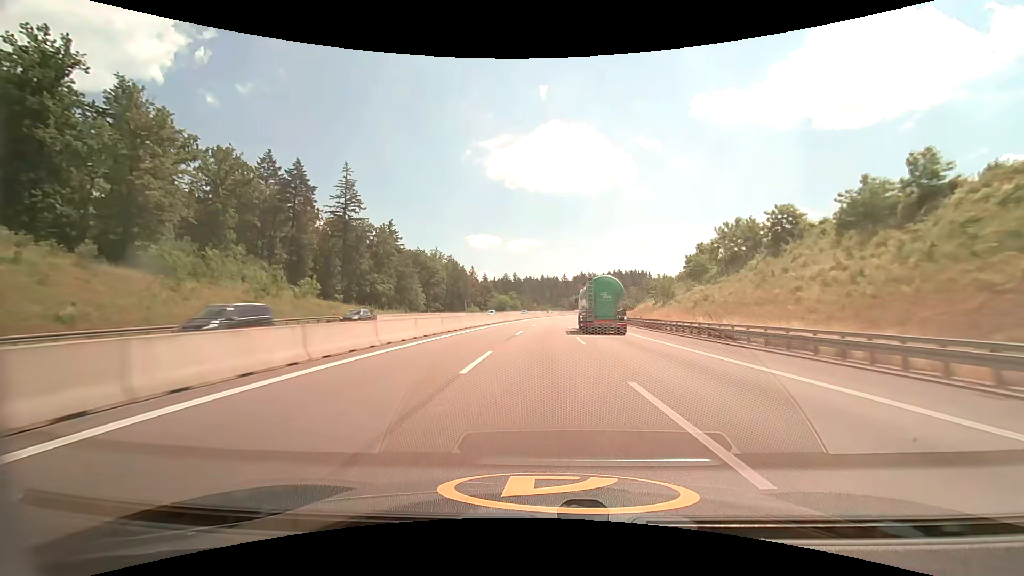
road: motorway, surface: asphalt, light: Day
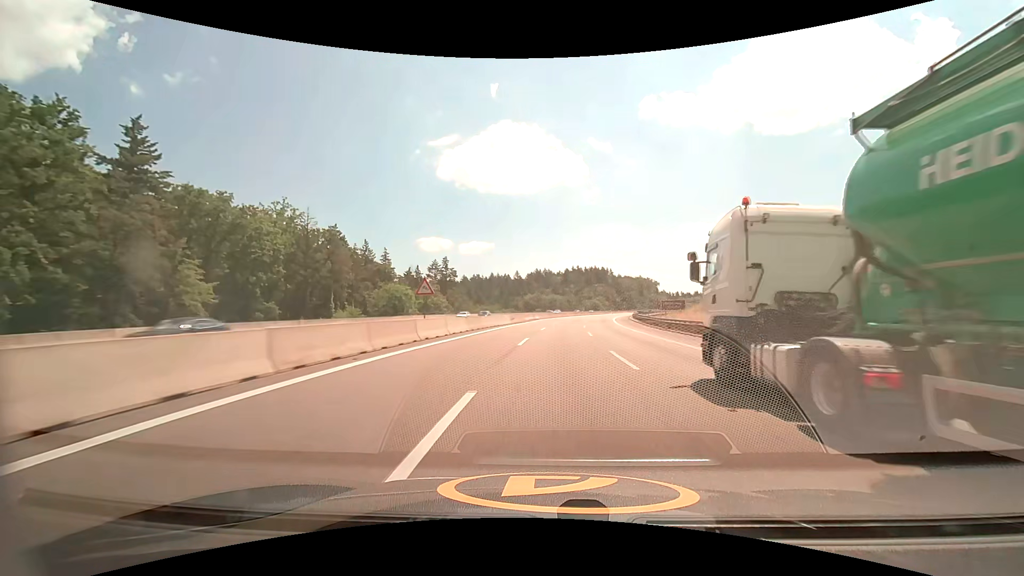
(+2.3, +80.1) m; +5°
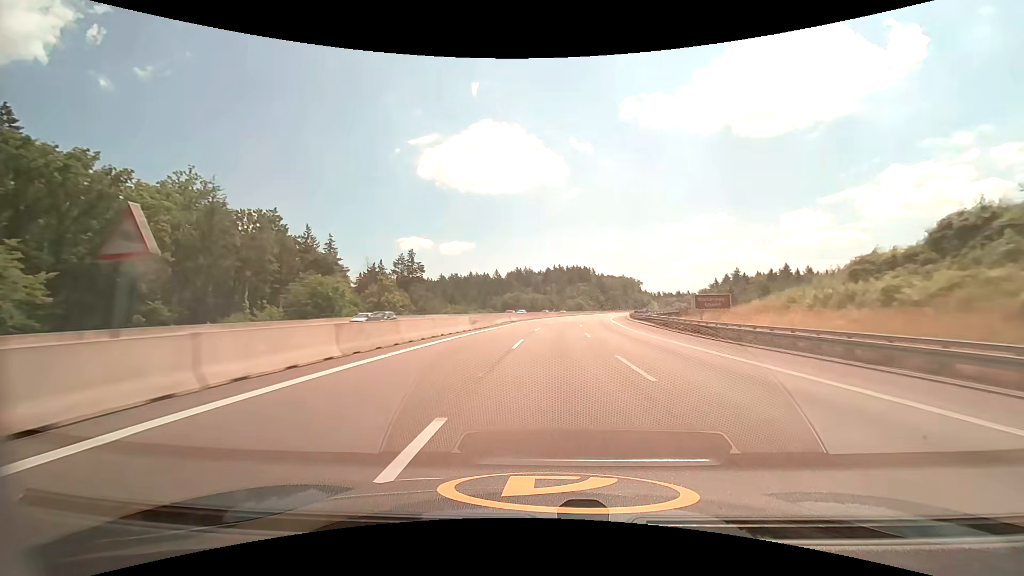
(+0.4, +19.9) m; +2°
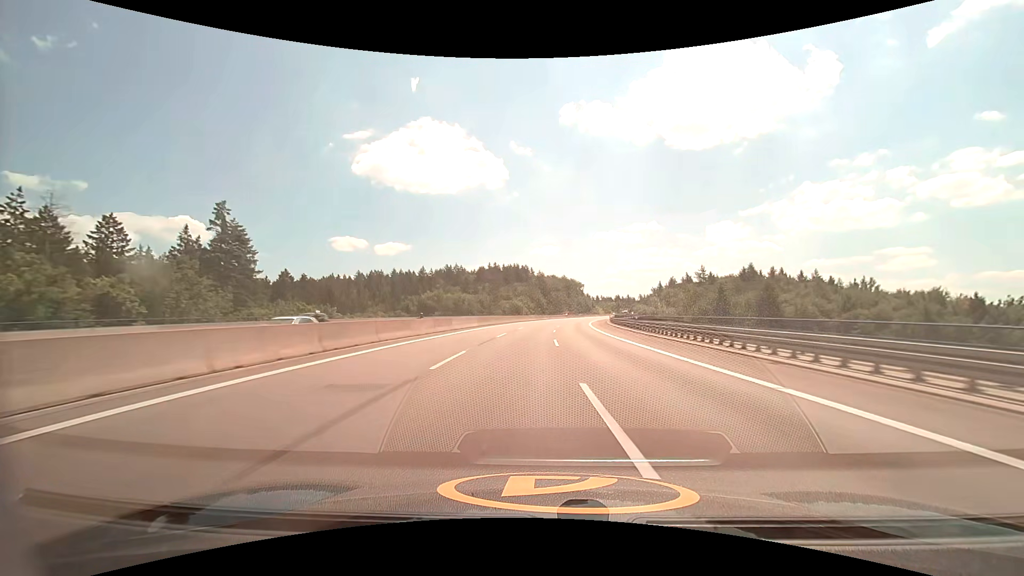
(+3.8, +59.4) m; +7°
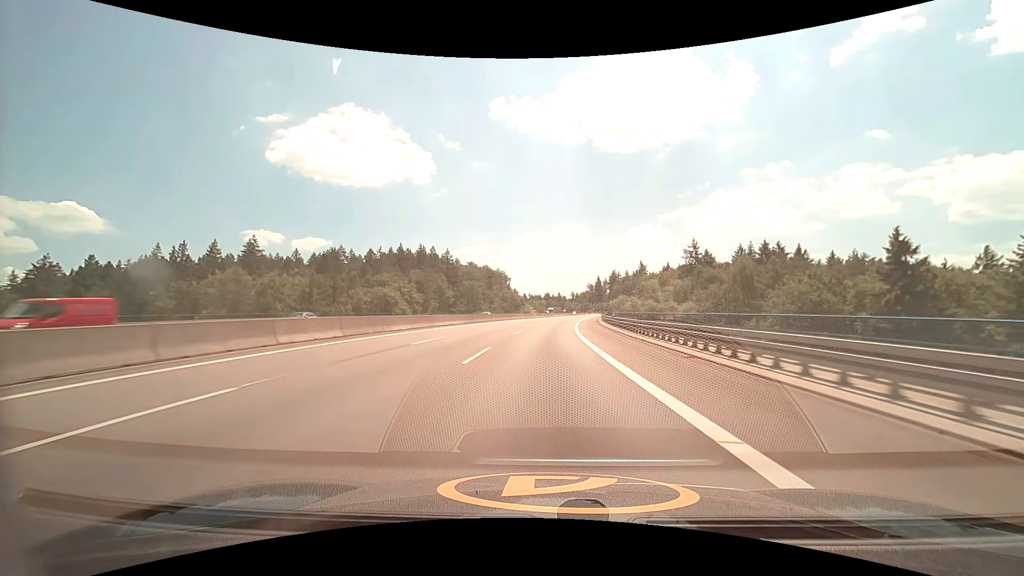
(+8.1, +98.5) m; +9°
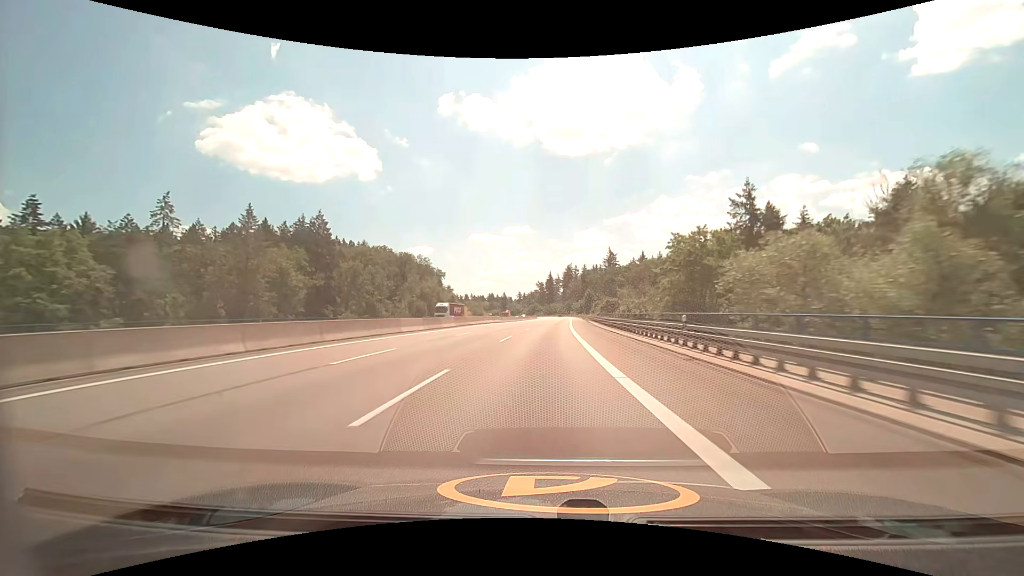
(+4.5, +78.5) m; +6°
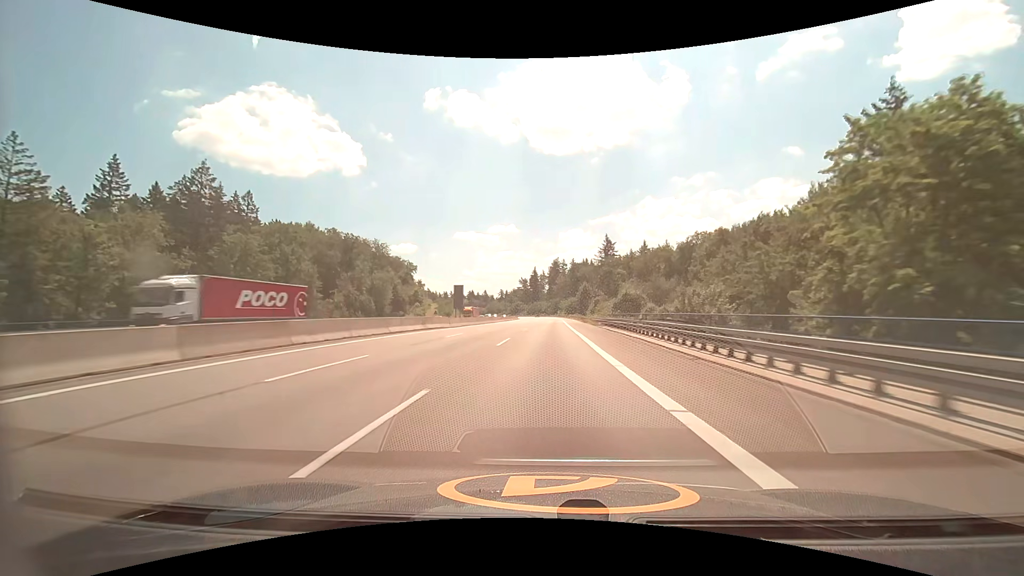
(+0.7, +39.0) m; +2°
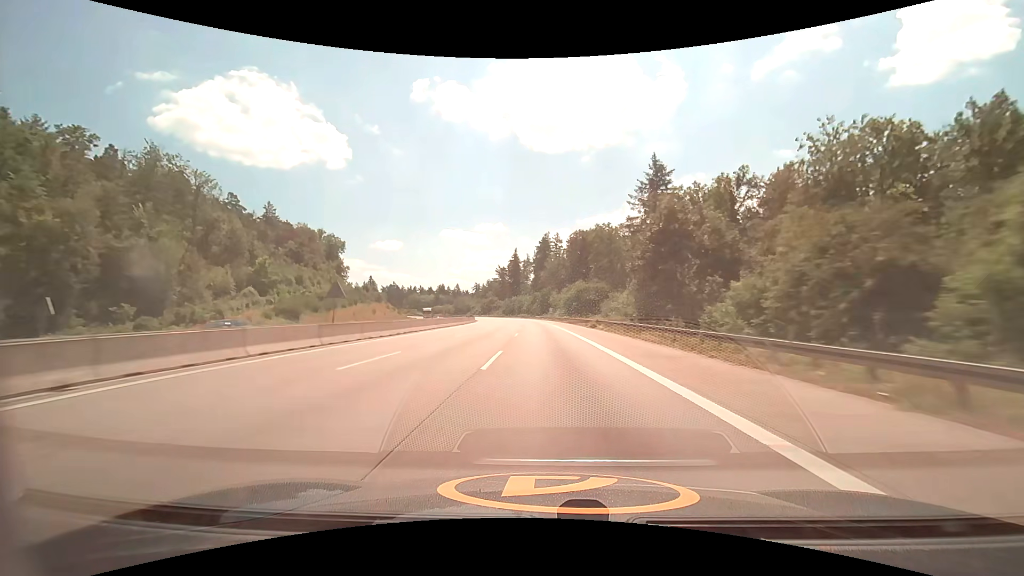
(+2.0, +98.3) m; +2°
(0, +10) (0, +20) (0, +30) (0, +40) (0, +50) (-1, +60) (-1, +70) (-2, +80) (-2, +90) (-3, +100) m
